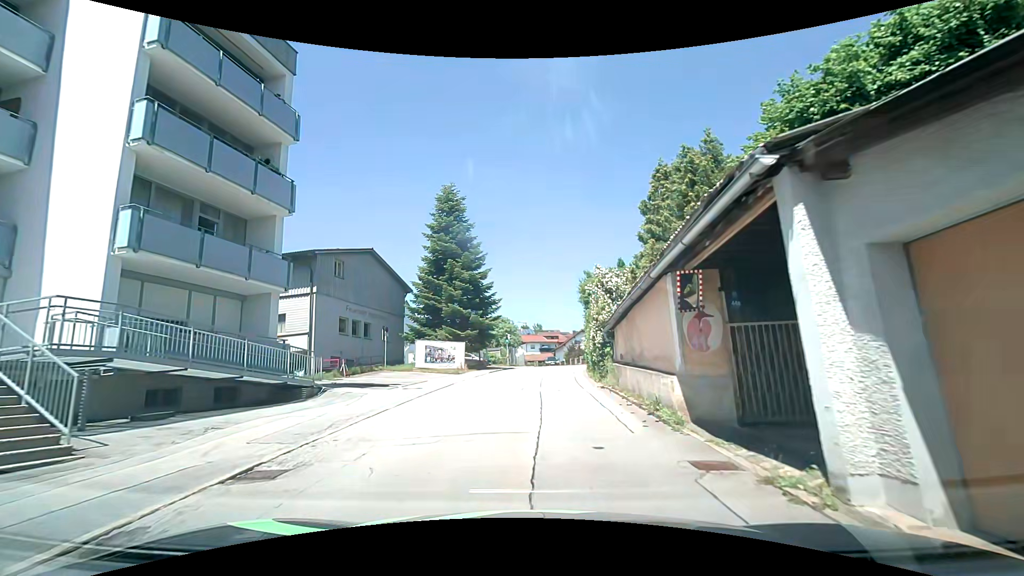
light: Day
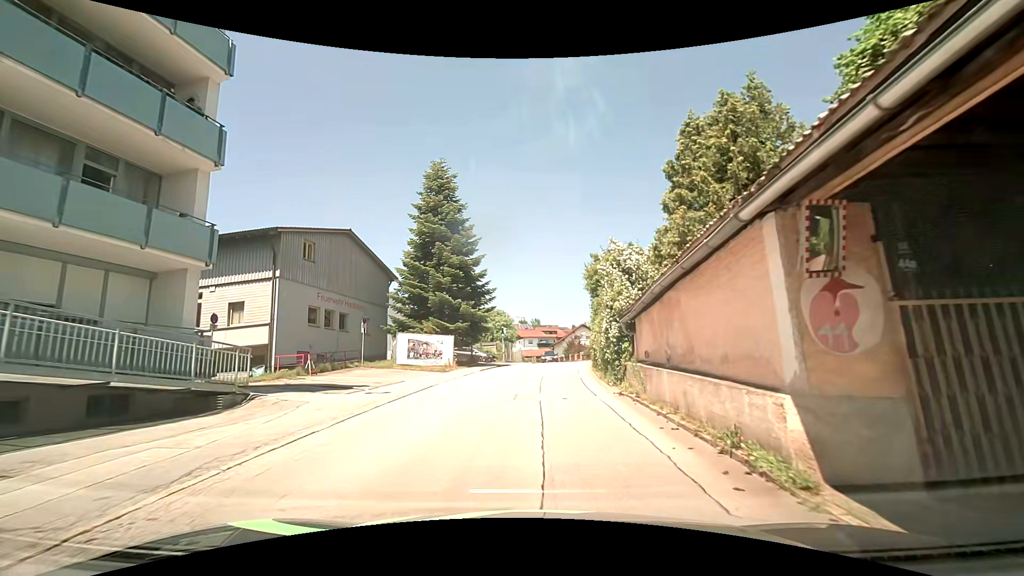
(-0.1, +4.0) m; -1°
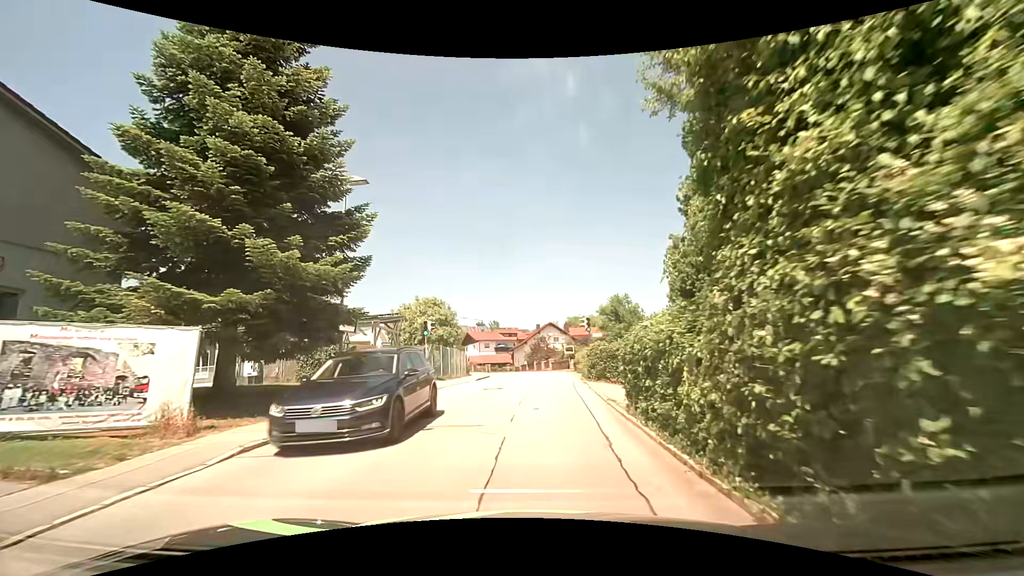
(+0.7, +20.3) m; +5°
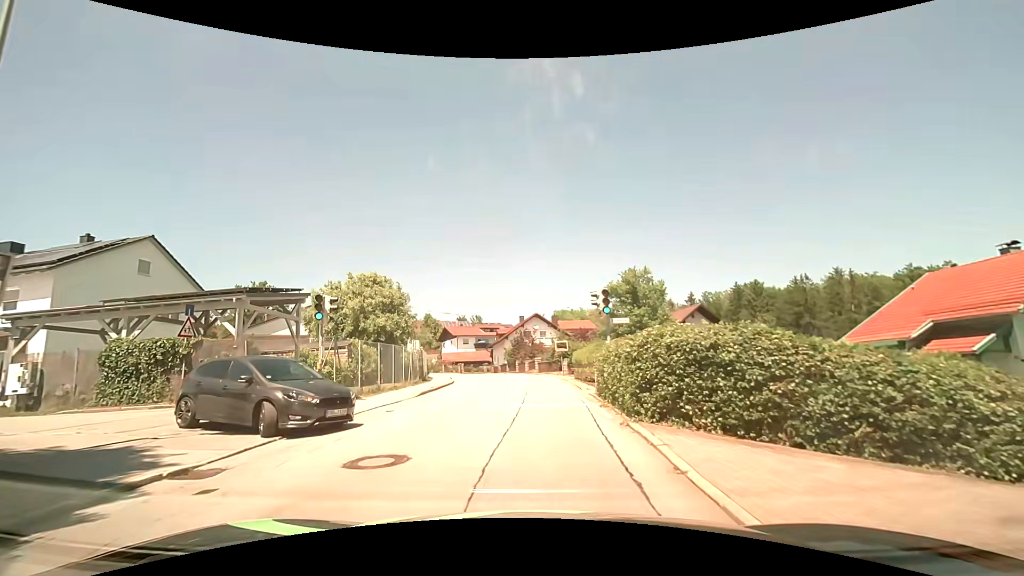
(+0.2, +12.3) m; +1°
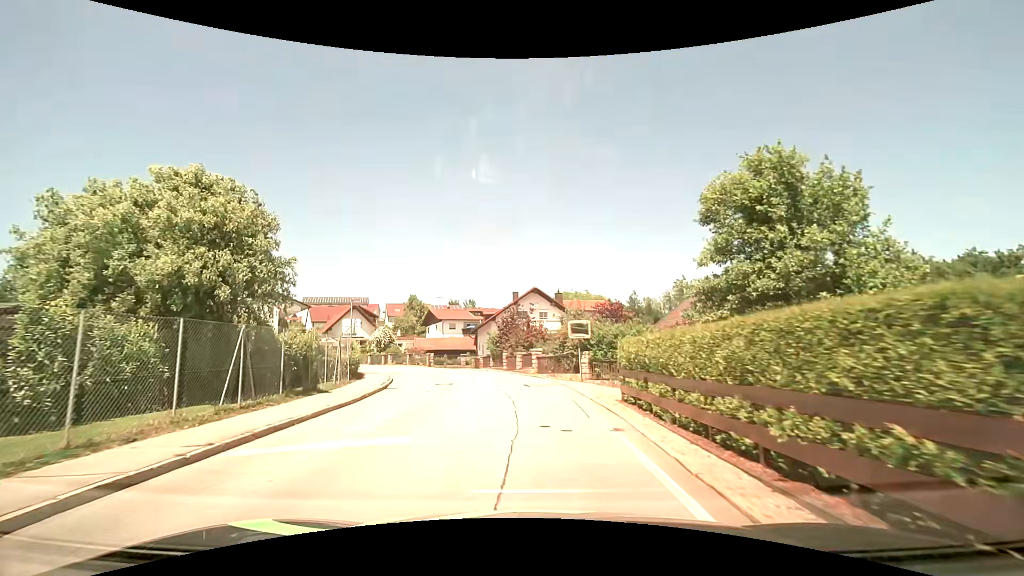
(+0.3, +16.5) m; +1°
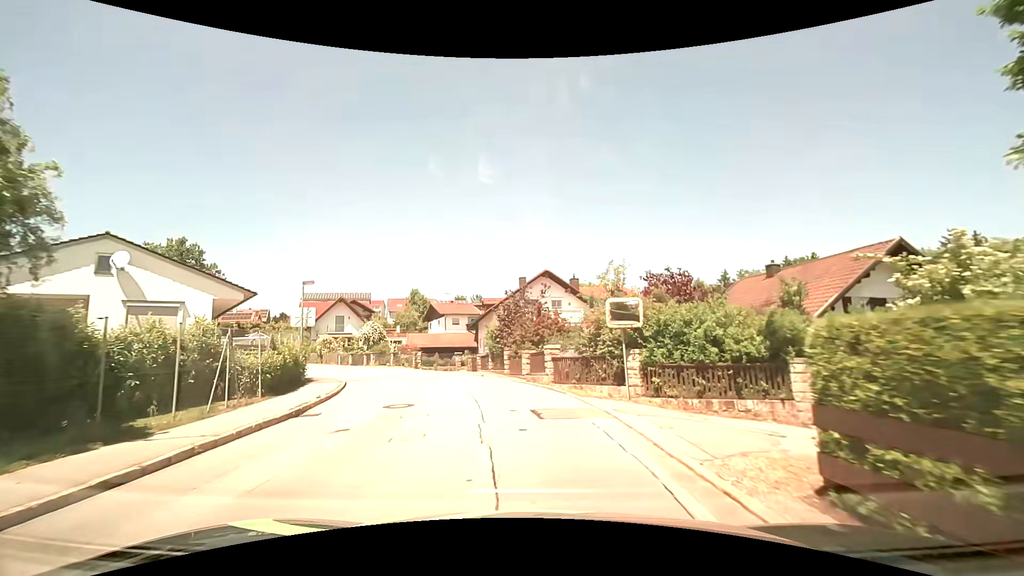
(0.0, +8.6) m; 0°
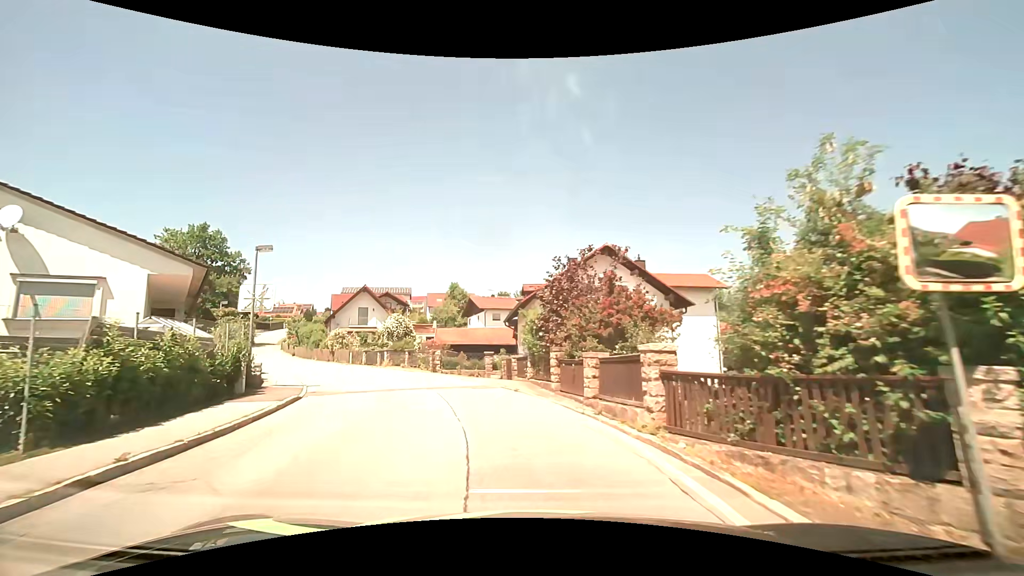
(-0.5, +8.8) m; -6°
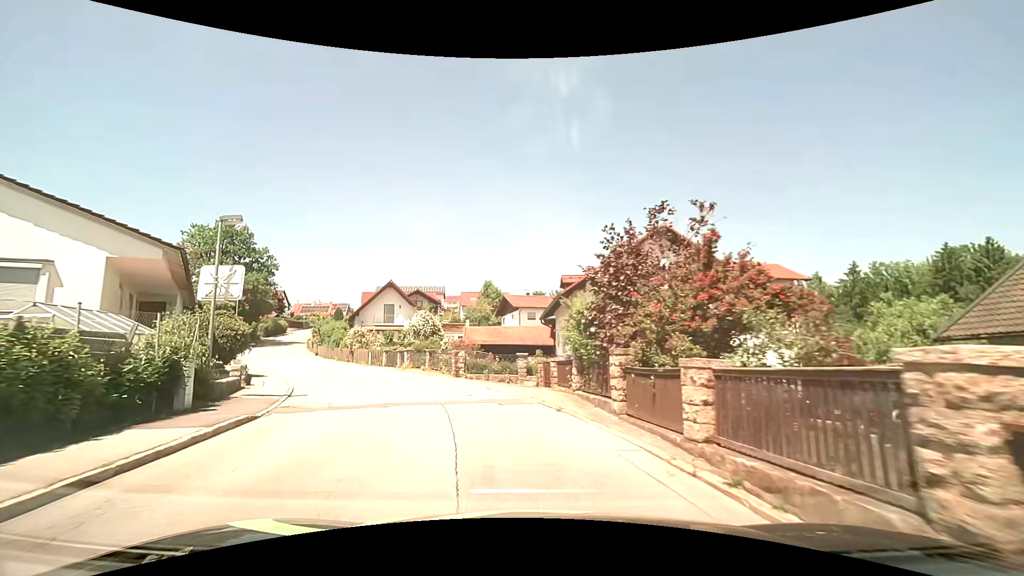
(-0.1, +4.5) m; -4°
(-1, +10) (-4, +19) (-9, +28) (-15, +36) (-20, +45) (-26, +53) (-30, +62) (-35, +71) (-39, +80) (-42, +90) m
